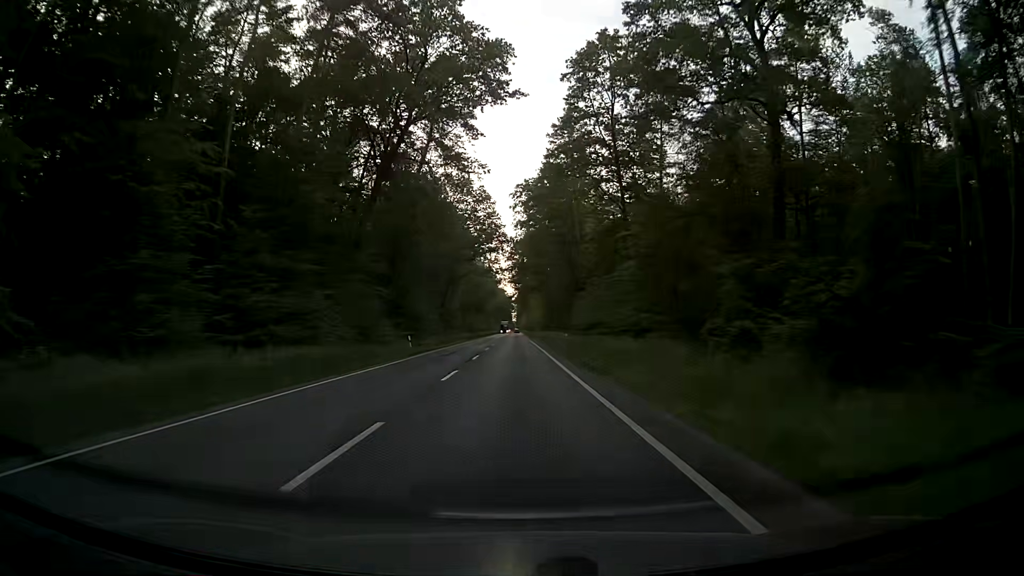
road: primary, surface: asphalt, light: Day
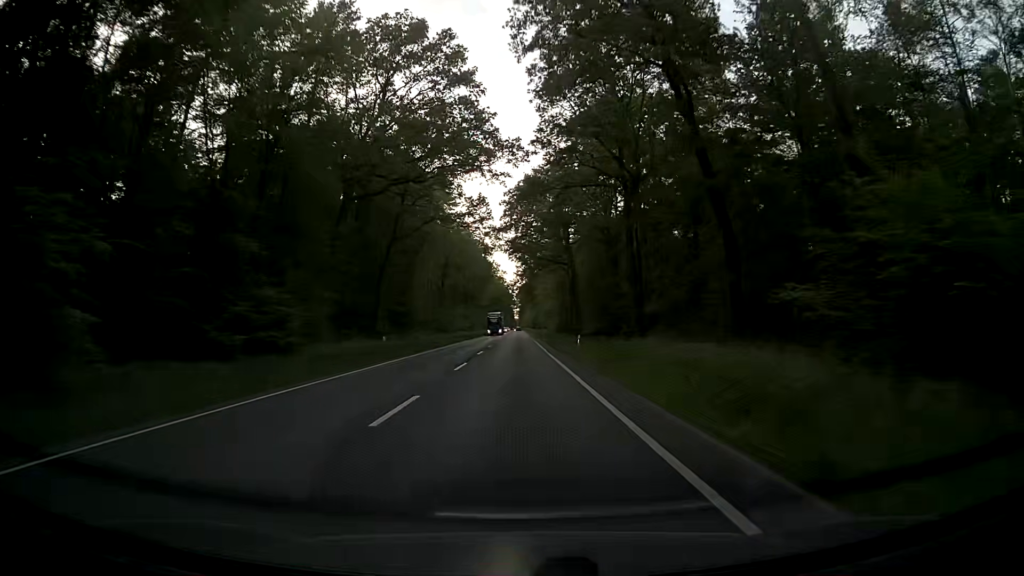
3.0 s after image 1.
(-0.2, +56.8) m; +1°
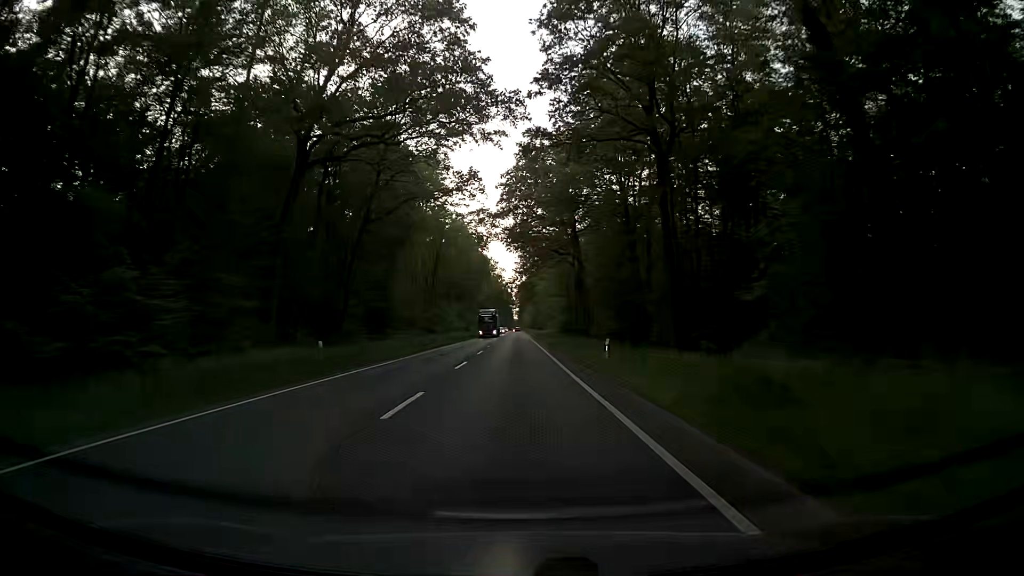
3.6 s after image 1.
(-0.2, +11.3) m; 0°
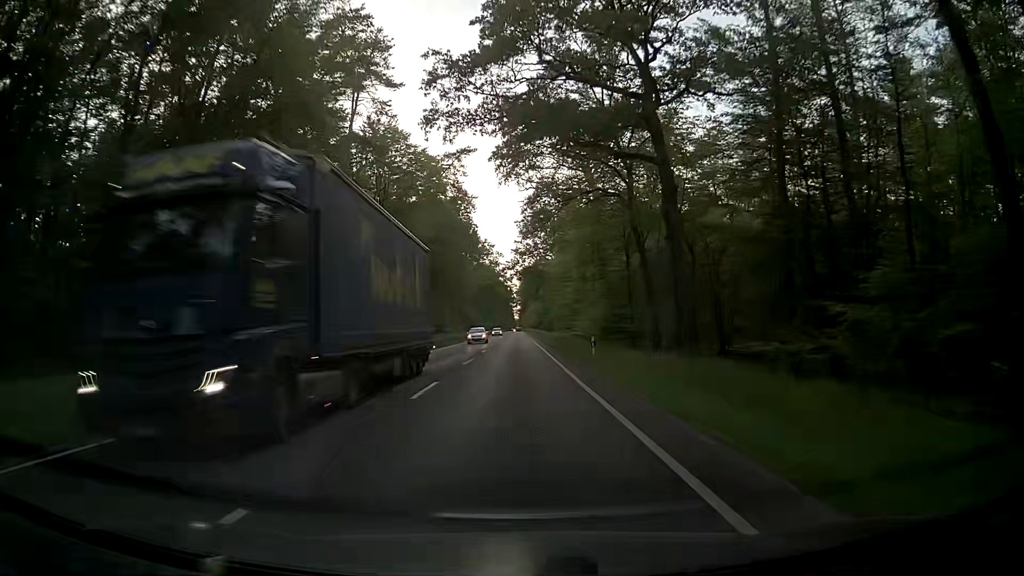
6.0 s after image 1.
(-0.2, +45.2) m; -1°
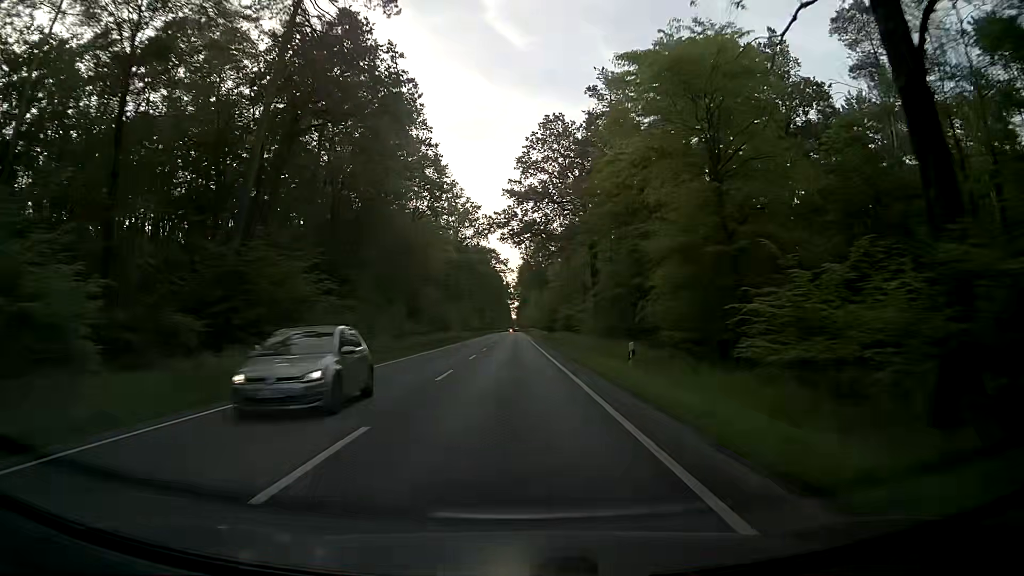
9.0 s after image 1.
(+0.2, +56.4) m; -1°
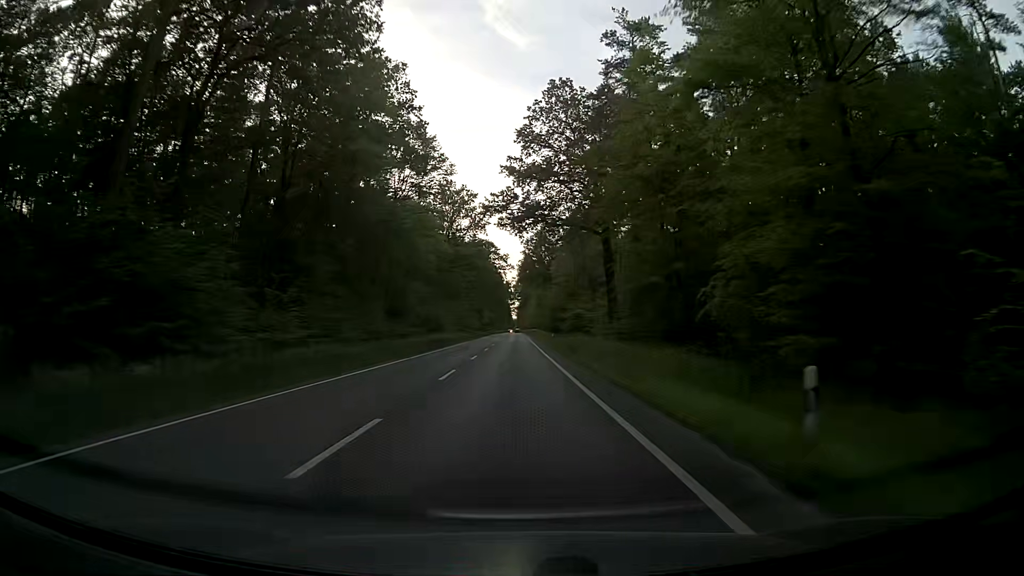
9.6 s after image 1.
(+0.1, +11.3) m; 0°
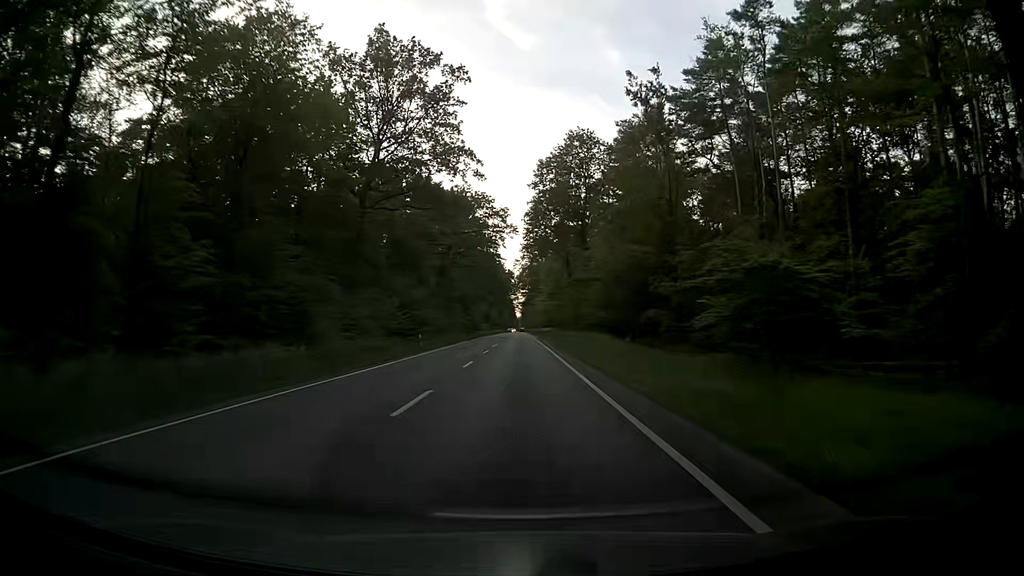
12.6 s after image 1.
(+0.6, +56.3) m; 0°
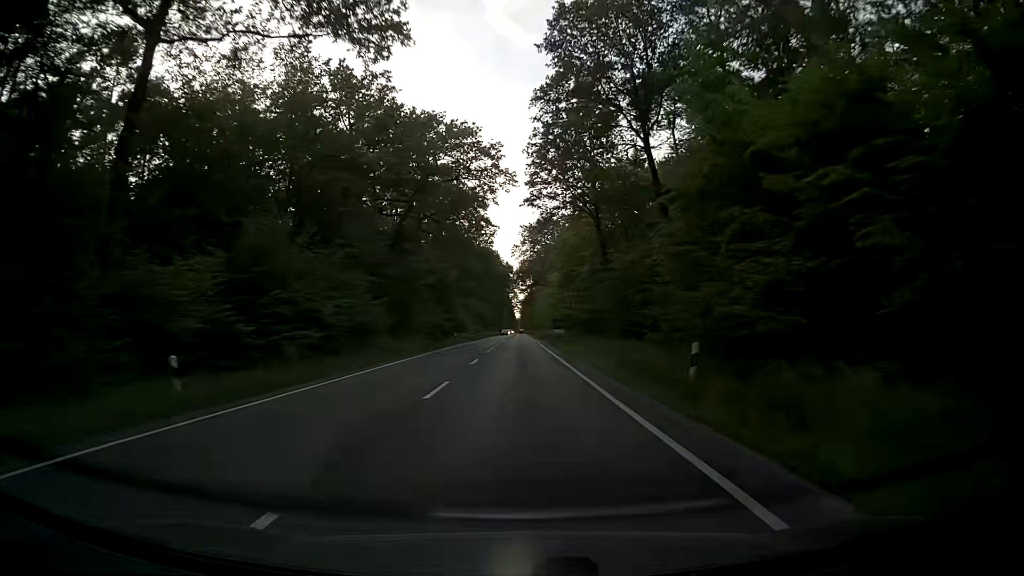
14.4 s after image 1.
(+0.1, +33.8) m; 0°
(0, +10) (0, +20) (0, +30) (0, +40) (0, +50) (0, +60) (0, +70) (0, +80) (0, +90) (0, +100) m
